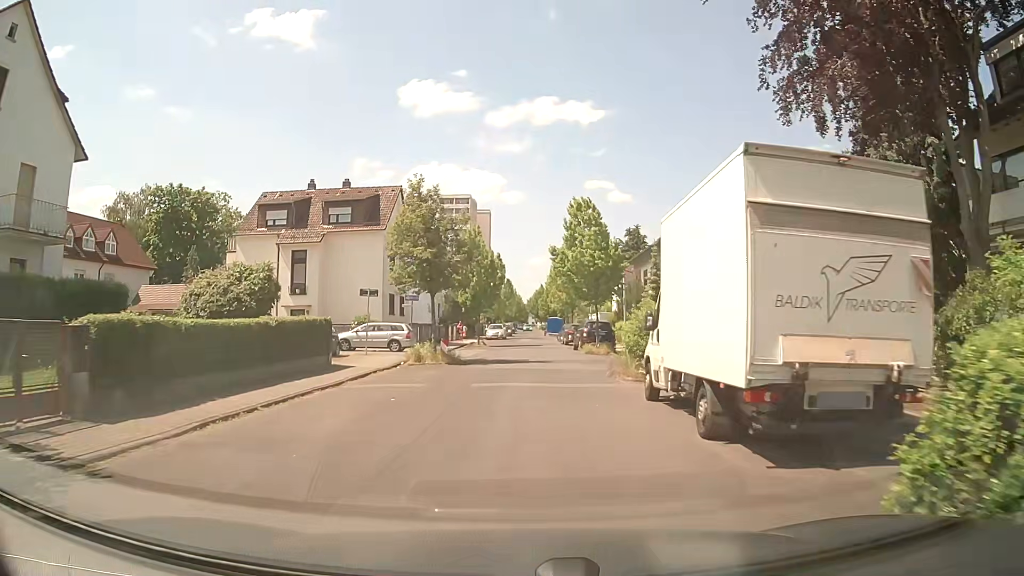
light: Day
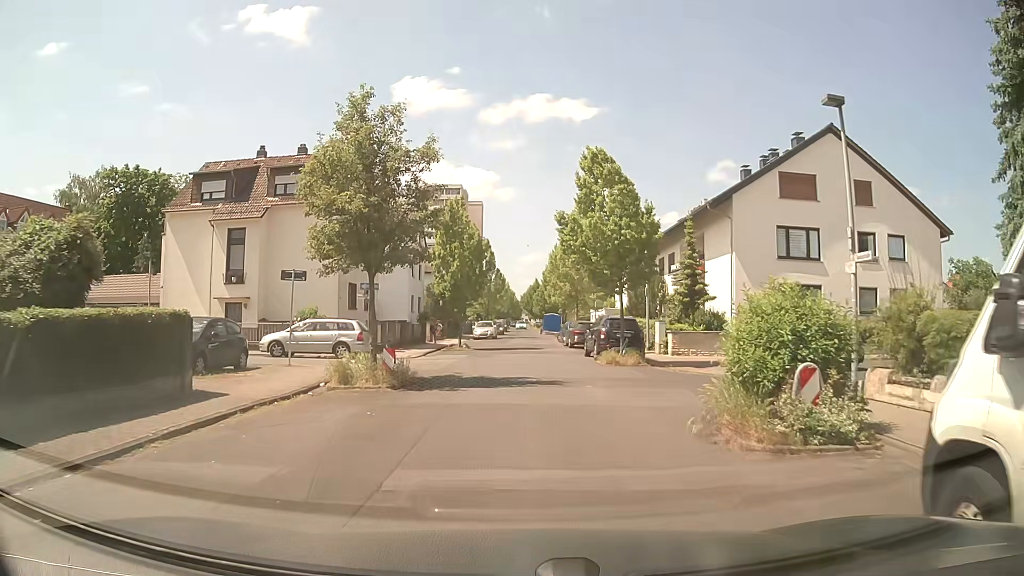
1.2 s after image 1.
(0.0, +9.0) m; +1°
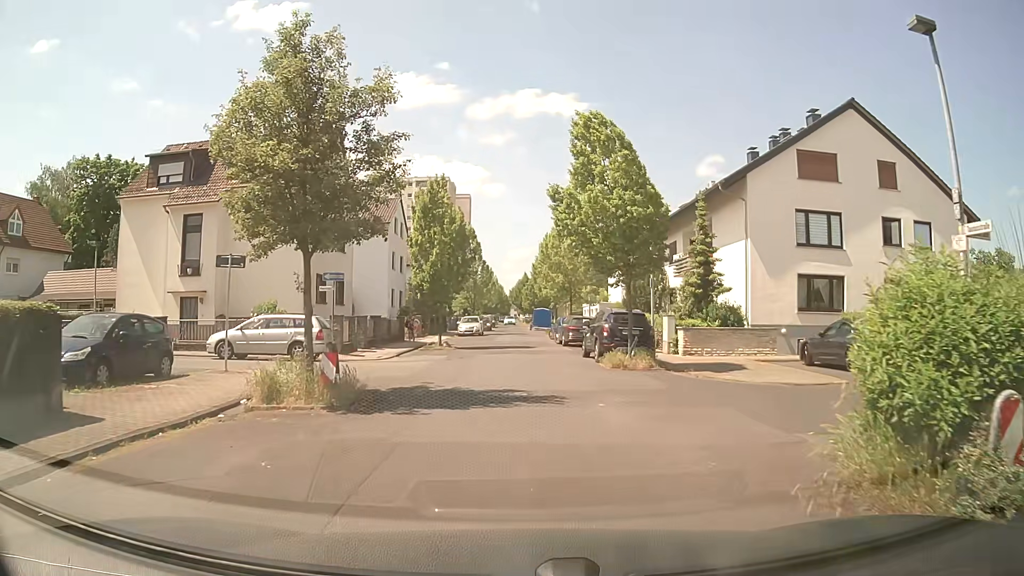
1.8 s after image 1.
(0.0, +3.7) m; +1°
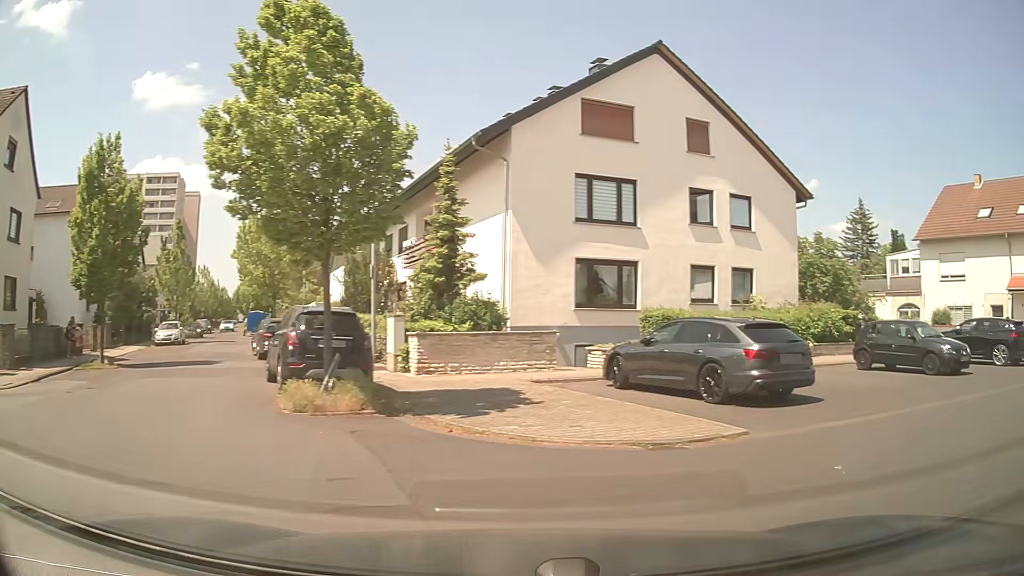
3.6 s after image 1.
(+1.1, +7.6) m; +25°
